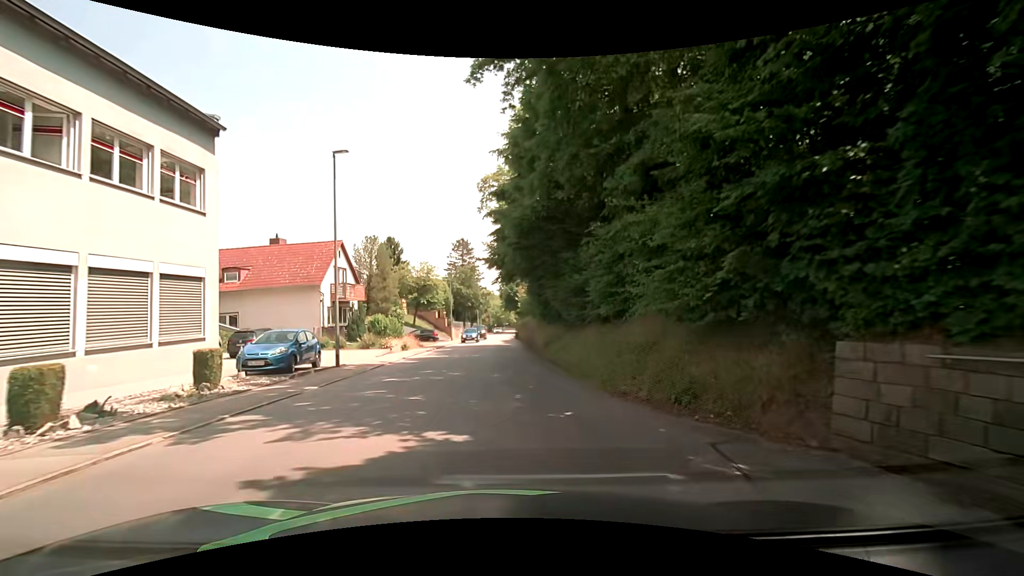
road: tertiary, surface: asphalt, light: Day
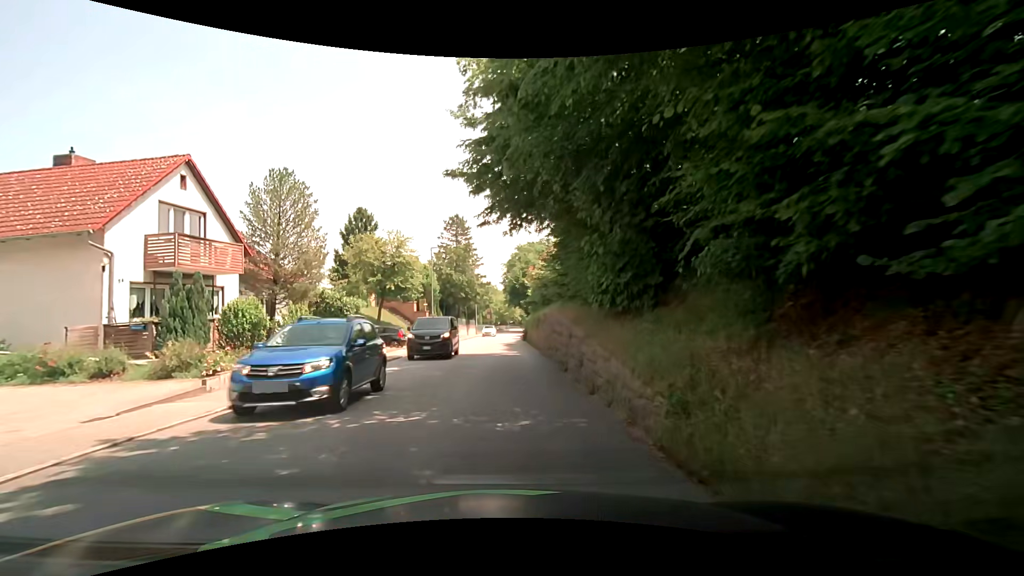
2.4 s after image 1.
(0.0, +17.9) m; 0°
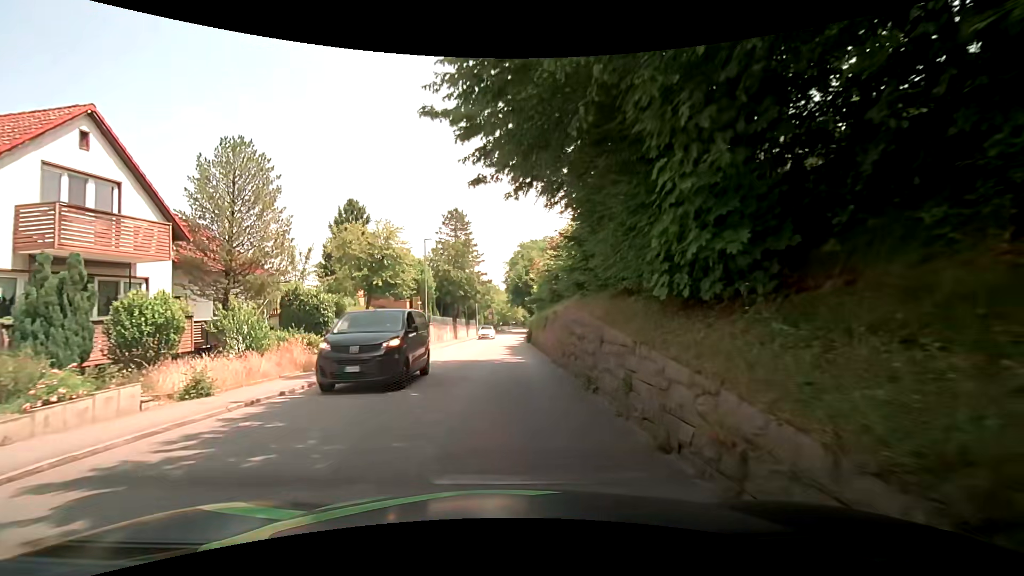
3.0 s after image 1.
(0.0, +4.5) m; 0°
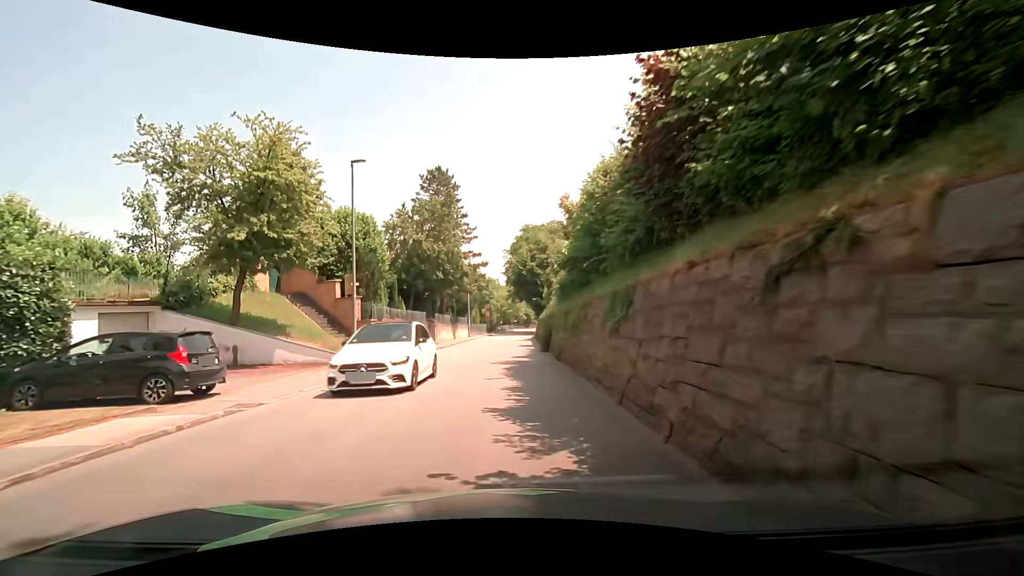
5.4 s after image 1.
(-0.1, +17.9) m; -1°
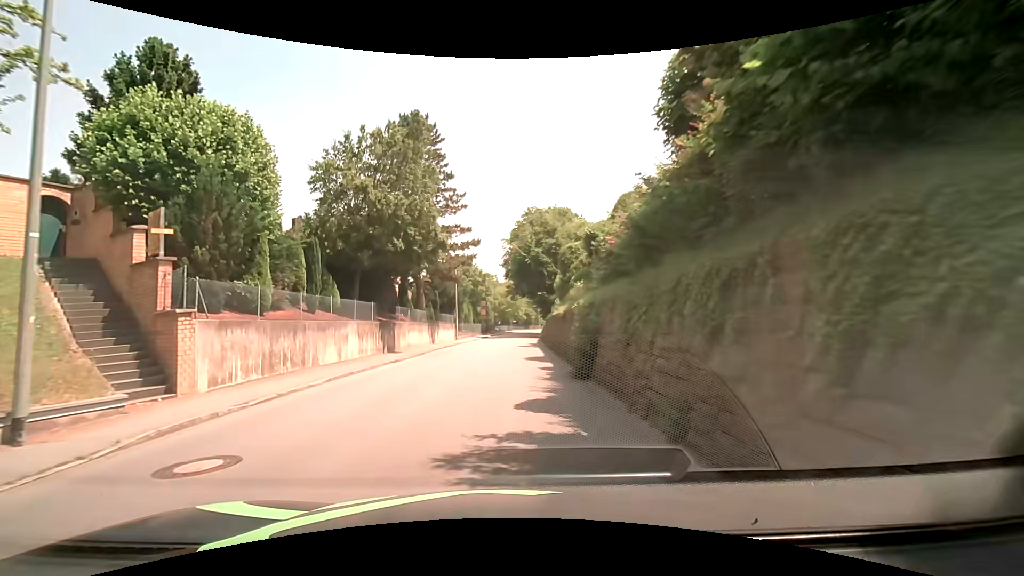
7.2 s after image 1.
(+0.1, +13.5) m; +1°
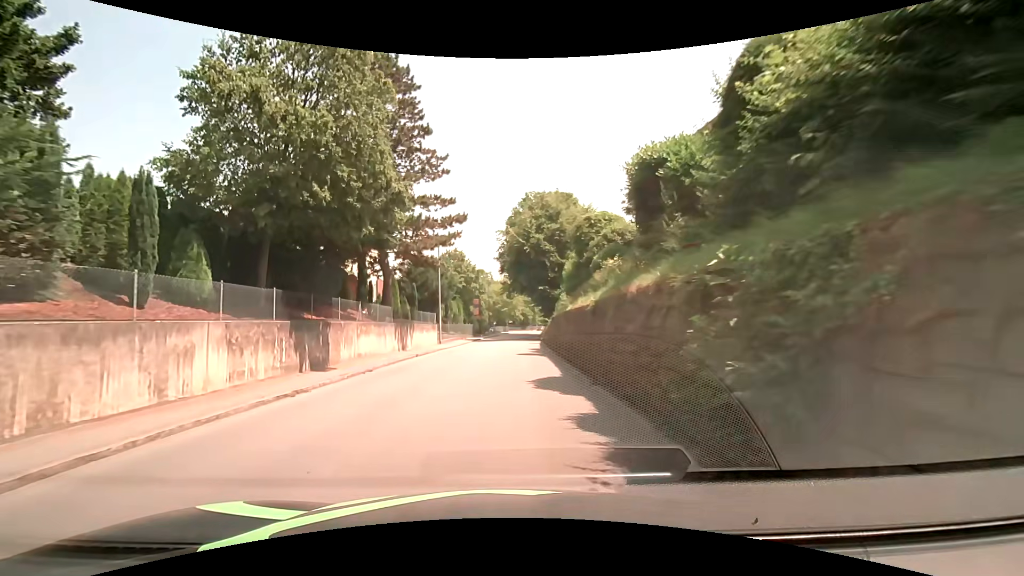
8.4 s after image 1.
(0.0, +8.9) m; 0°
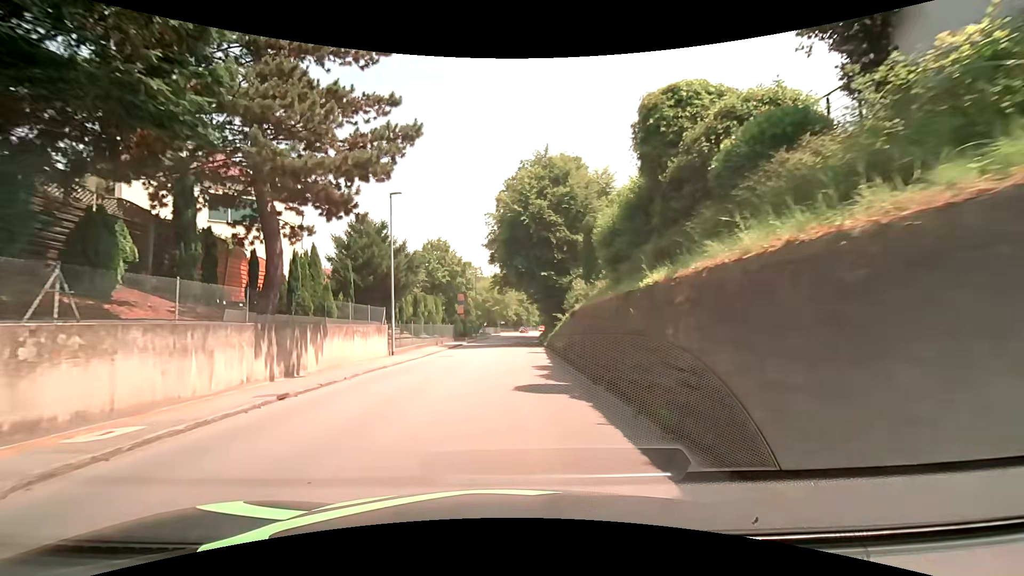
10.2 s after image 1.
(+0.2, +13.3) m; +1°
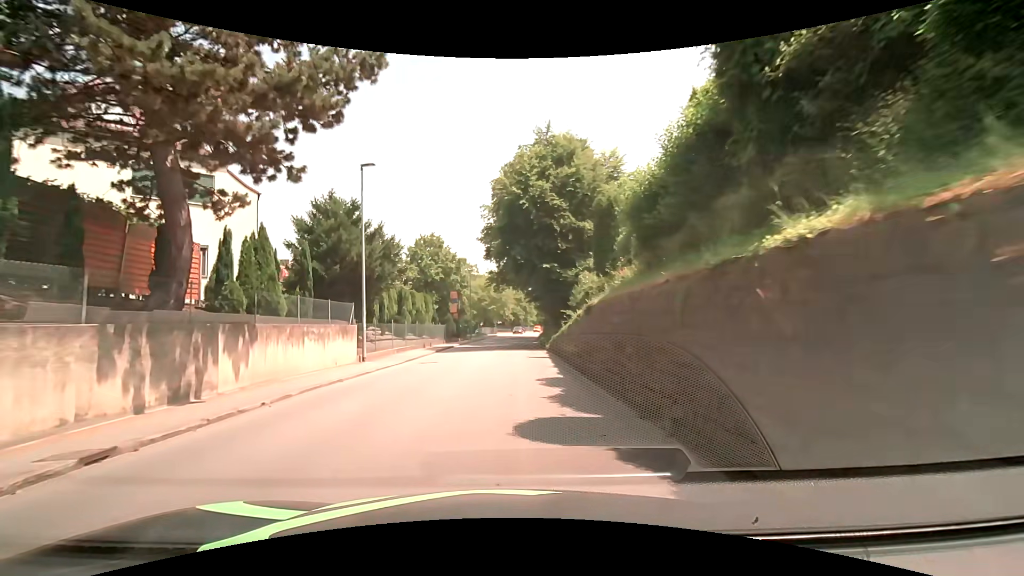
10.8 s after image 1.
(0.0, +4.5) m; +1°
(0, +10) (0, +20) (0, +30) (0, +40) (0, +50) (+1, +60) (+1, +70) (+2, +80) (+3, +90) (+4, +100) m
